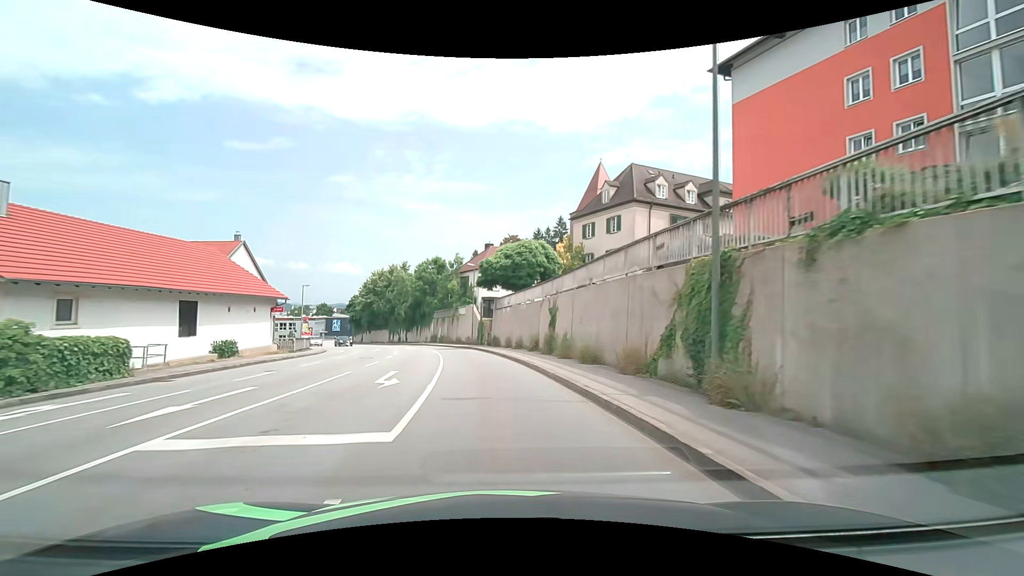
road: tertiary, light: Day
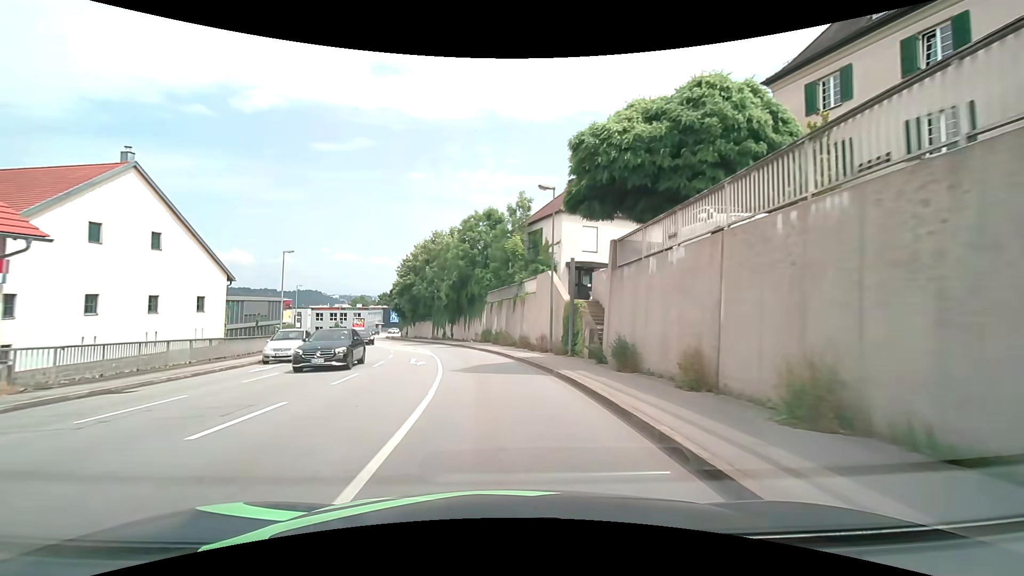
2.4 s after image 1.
(-2.0, +25.6) m; -9°
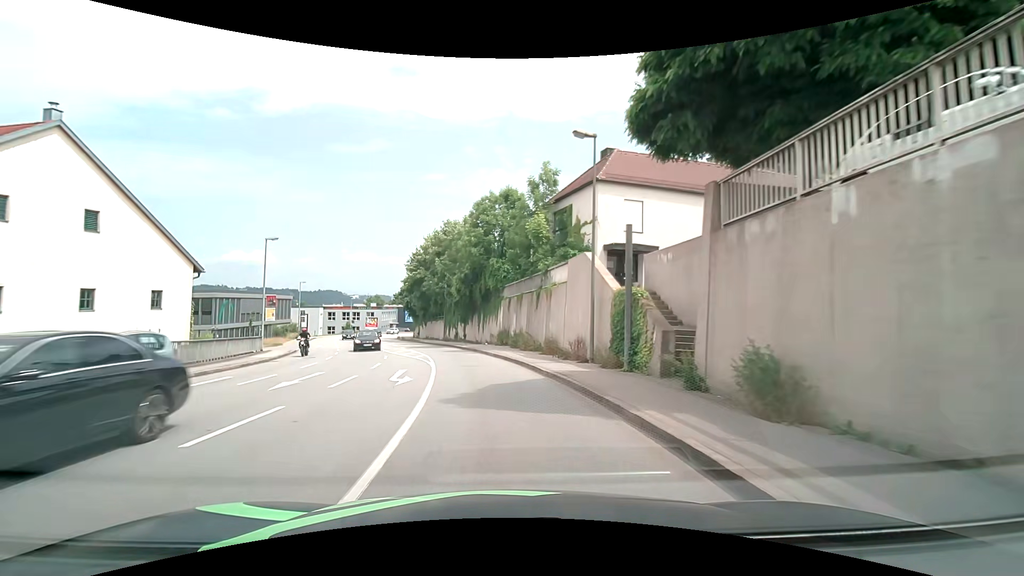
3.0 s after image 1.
(-0.1, +6.5) m; -3°
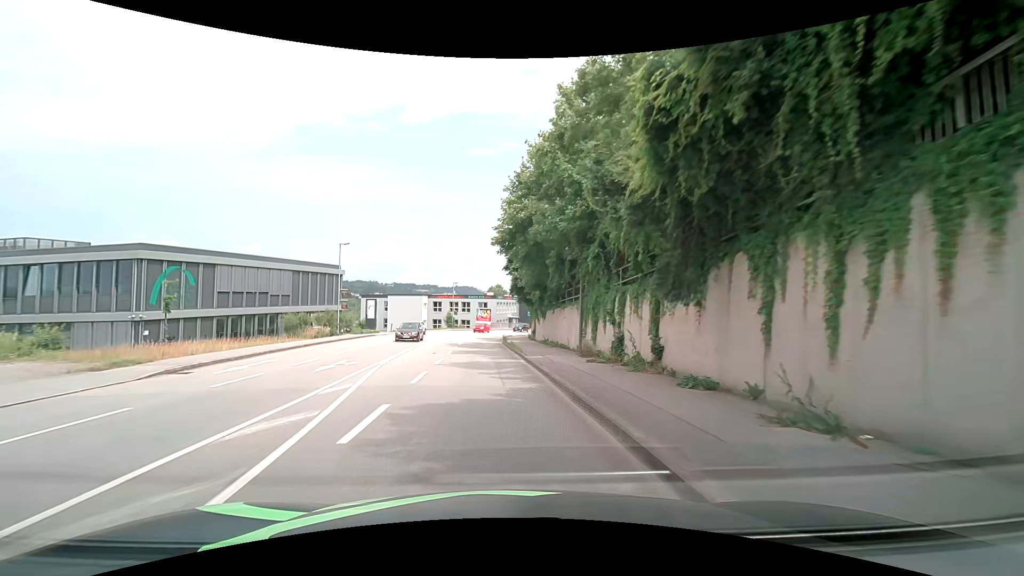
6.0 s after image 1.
(-3.6, +33.2) m; -13°
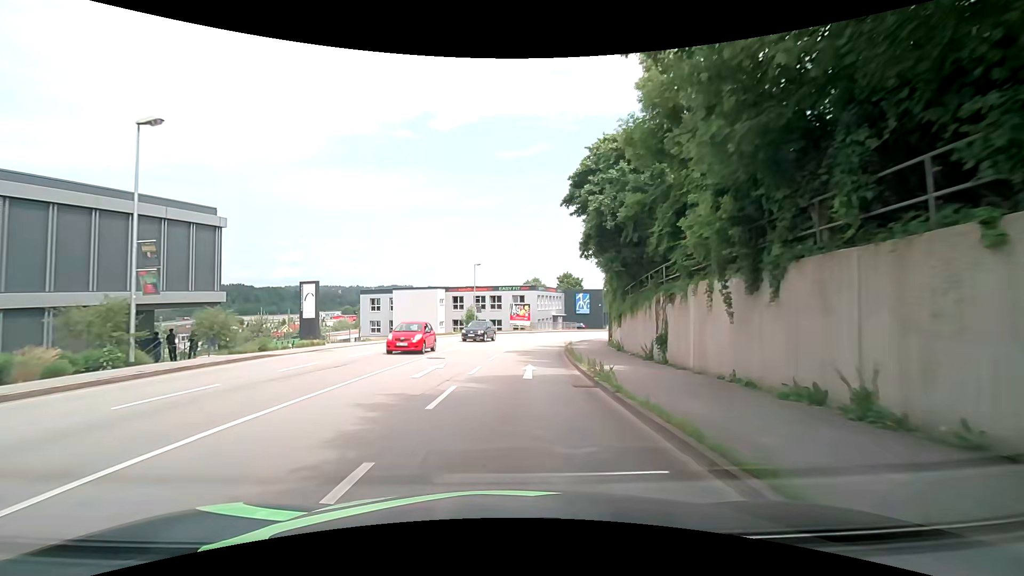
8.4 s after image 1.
(-2.1, +27.7) m; -5°
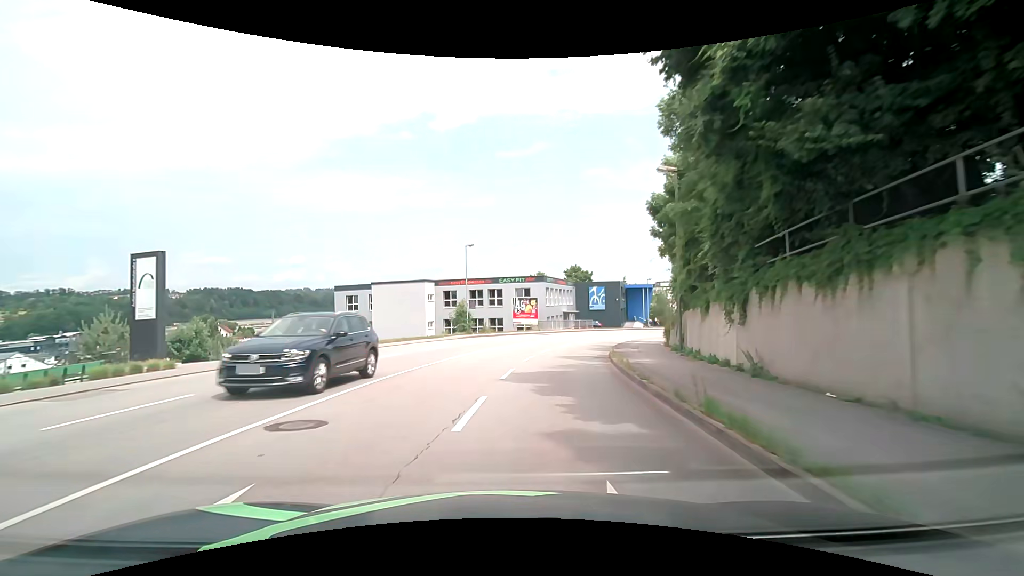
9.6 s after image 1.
(0.0, +13.7) m; -1°
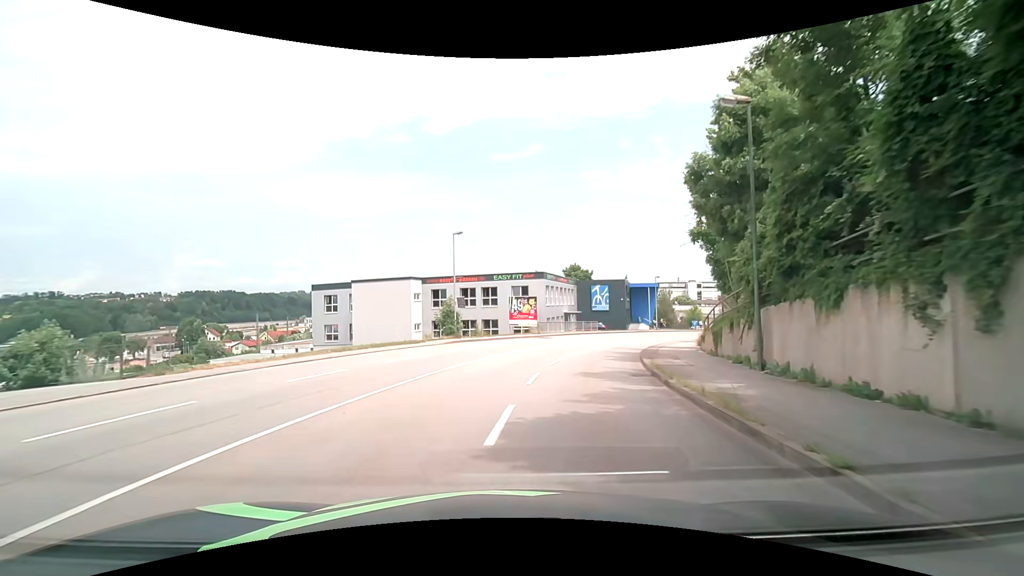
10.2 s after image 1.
(0.0, +6.7) m; -1°
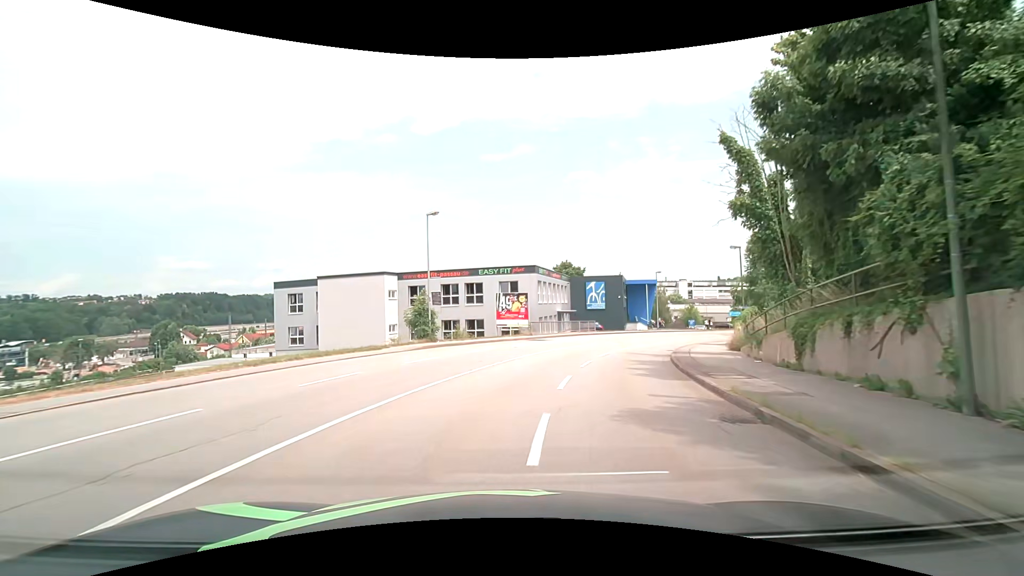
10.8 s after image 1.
(+0.3, +6.7) m; +3°
(0, +10) (+1, +20) (+4, +30) (+8, +39) (+13, +47) (+19, +55) (+26, +62) (+34, +69) (+41, +76) (+49, +82) m
